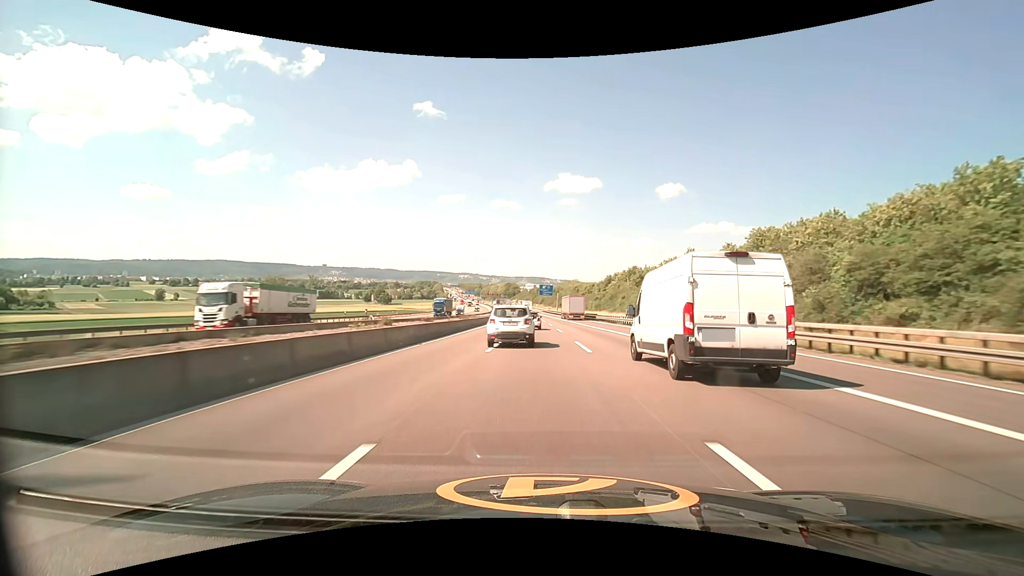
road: motorway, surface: asphalt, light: Day
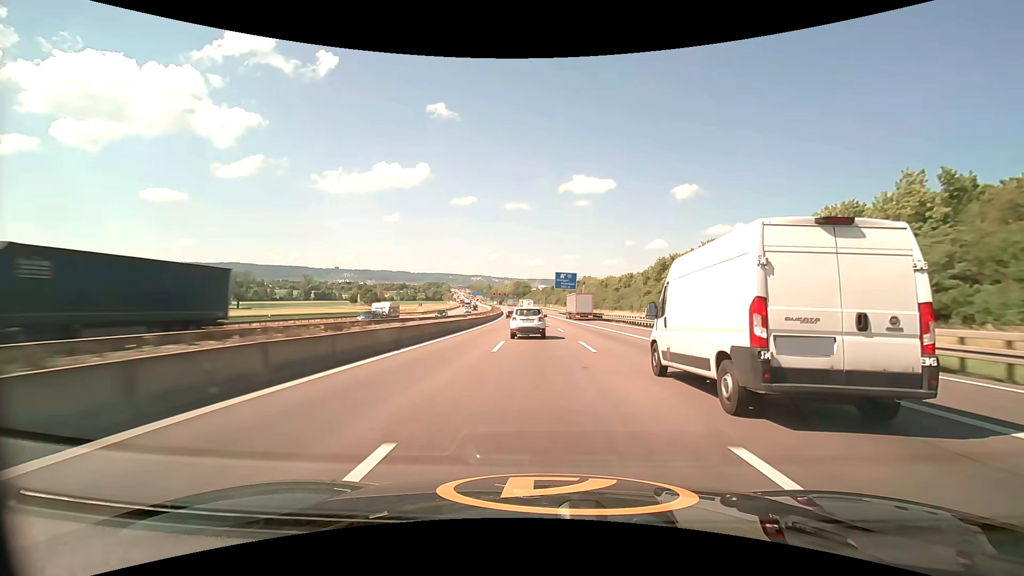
(-0.6, +53.8) m; -1°
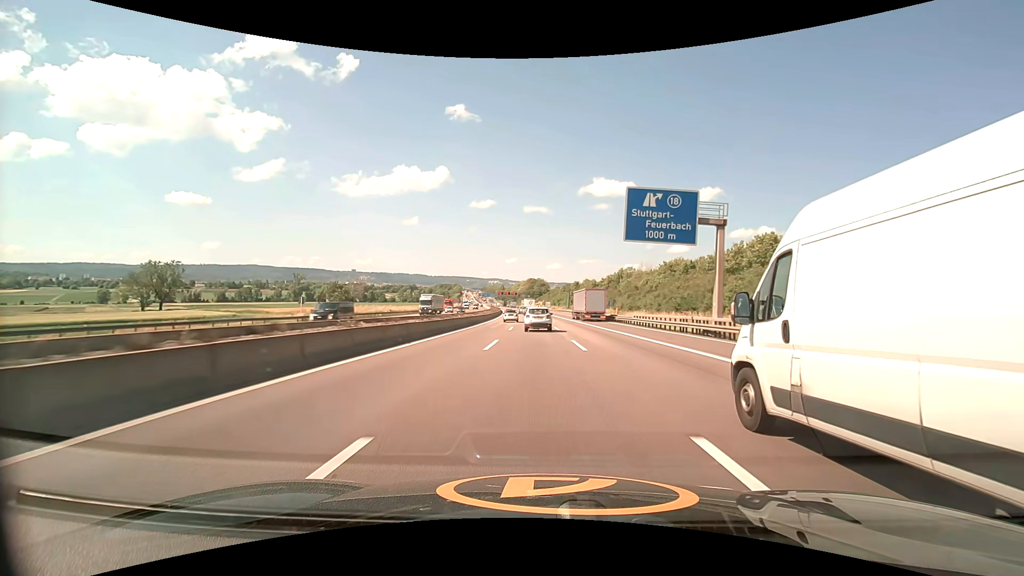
(-1.3, +71.6) m; -2°
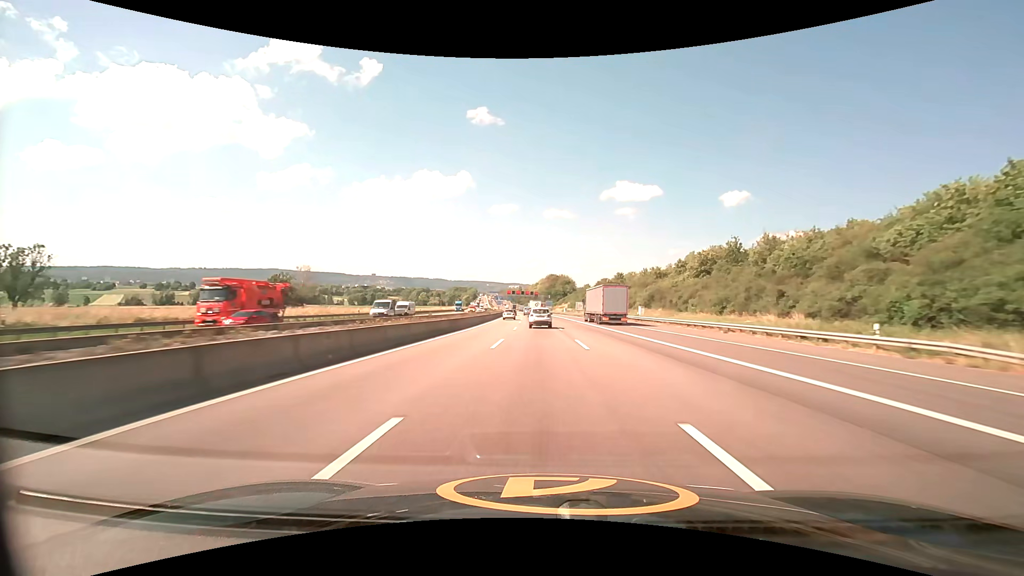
(-1.4, +71.0) m; -2°
